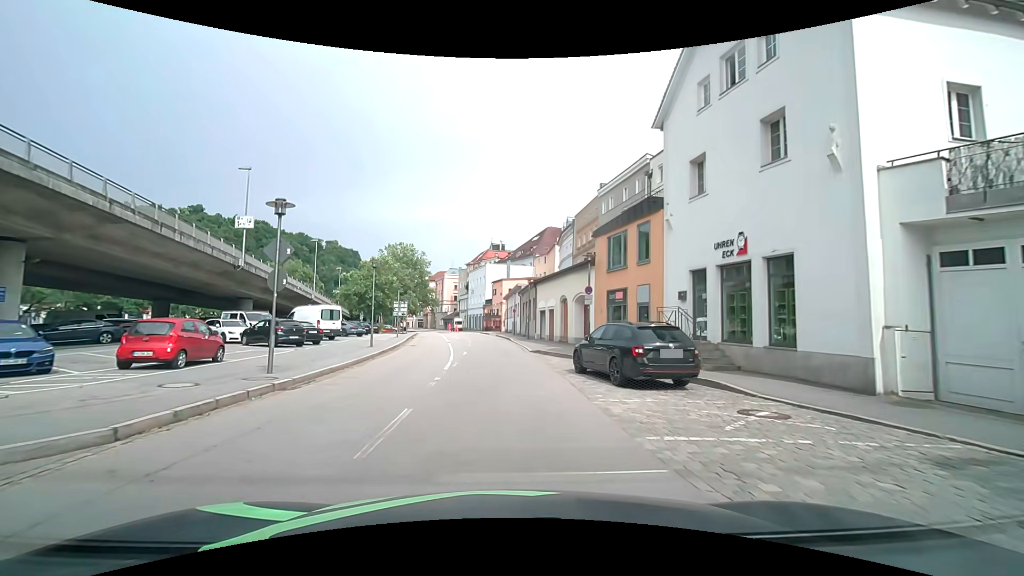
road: residential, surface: asphalt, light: Day
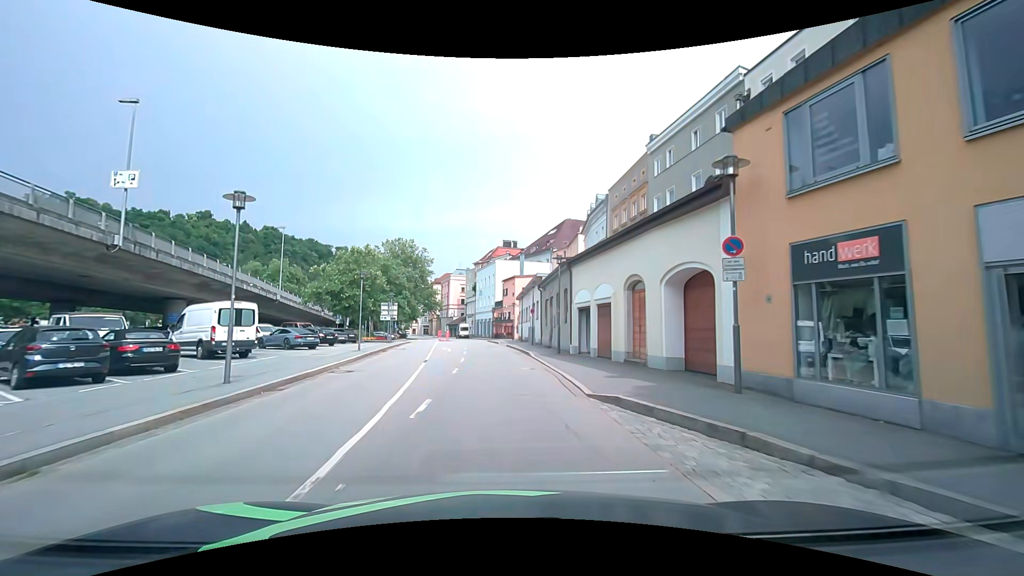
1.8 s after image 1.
(-0.3, +14.5) m; -1°
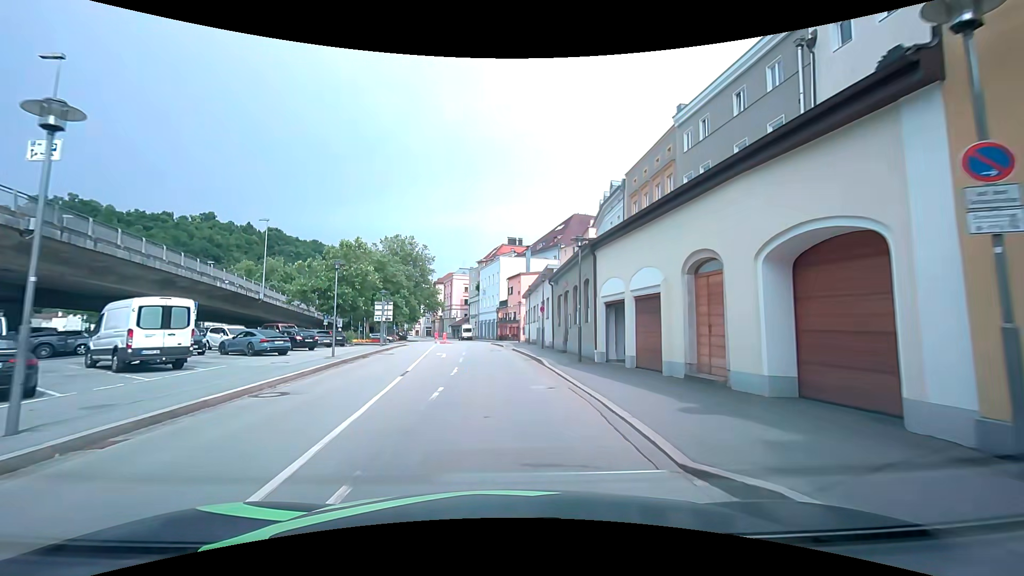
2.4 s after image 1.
(0.0, +5.2) m; -1°
(0, +10) (-1, +20) (-1, +30) (-2, +40) (-3, +50) (-4, +60) (-5, +70) (-7, +80) (-9, +89) (-12, +99) m
